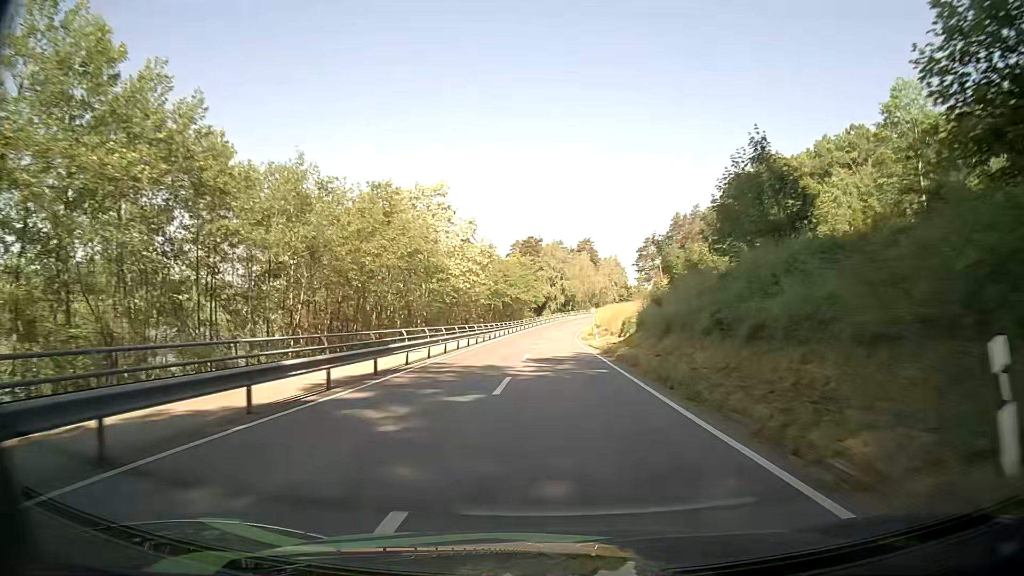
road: secondary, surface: asphalt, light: Day
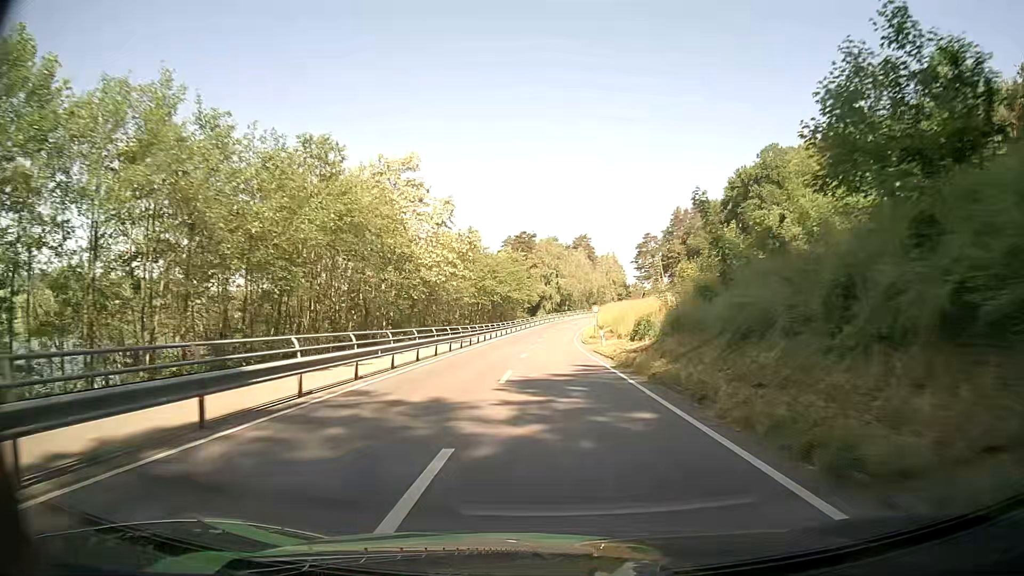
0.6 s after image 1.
(0.0, +9.6) m; 0°
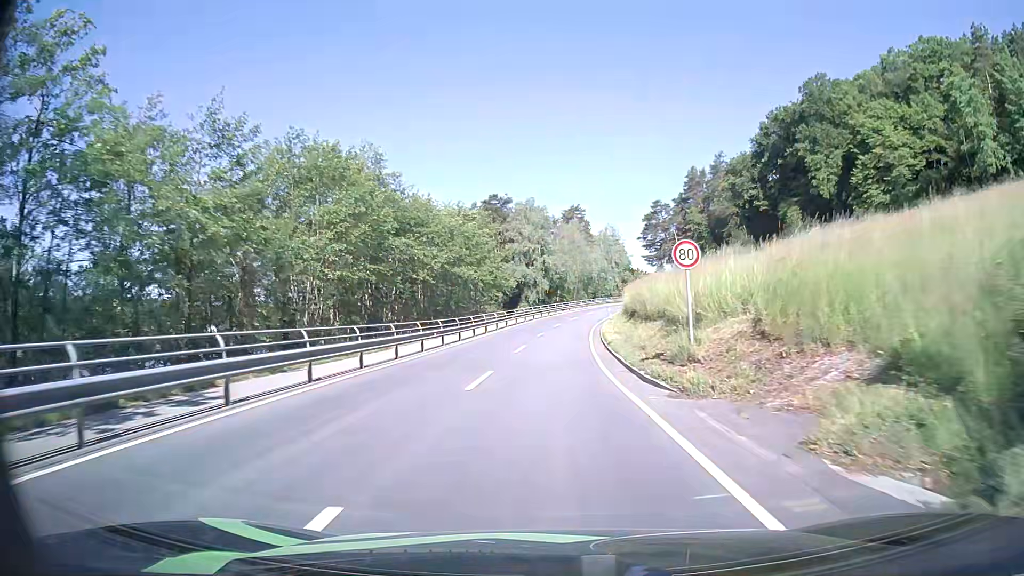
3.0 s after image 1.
(+0.5, +38.6) m; +1°
